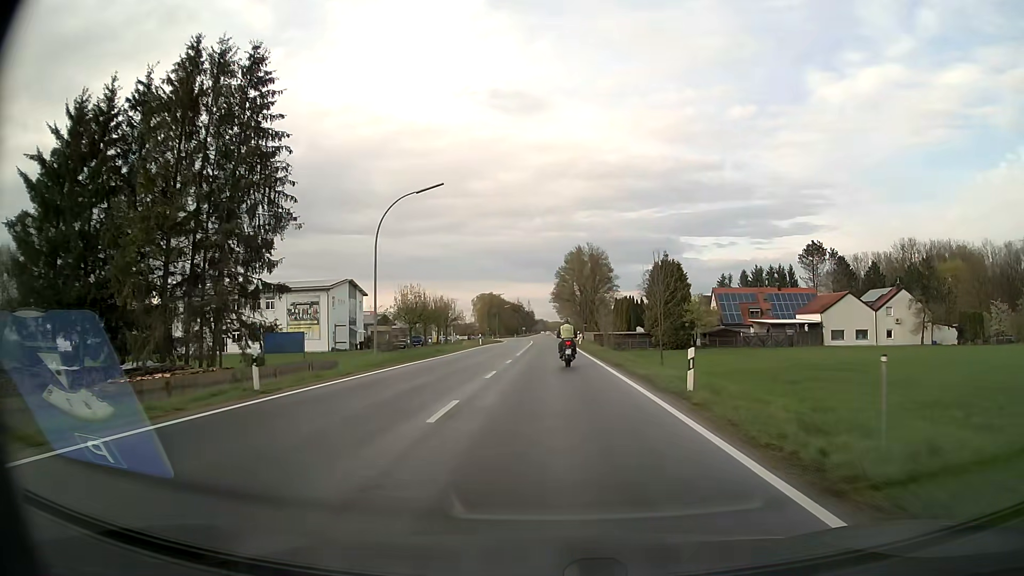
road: secondary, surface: asphalt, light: Day
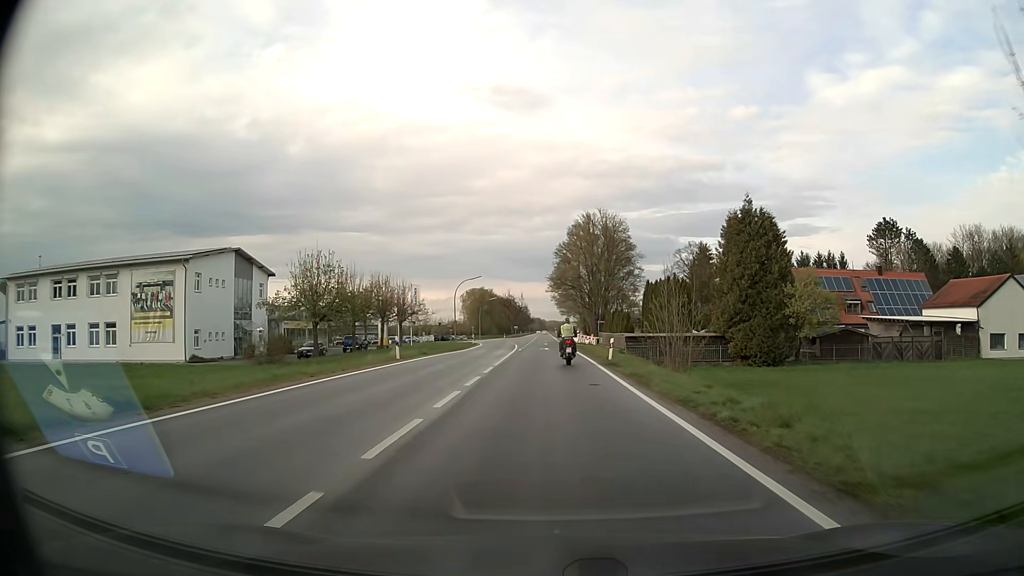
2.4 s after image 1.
(+0.1, +34.4) m; 0°
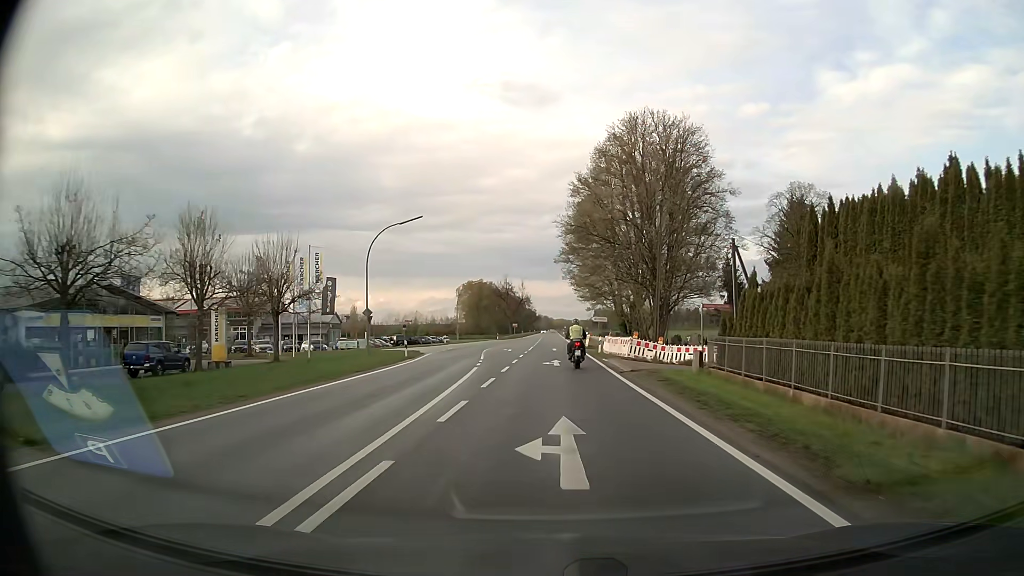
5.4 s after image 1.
(-0.3, +41.2) m; -1°
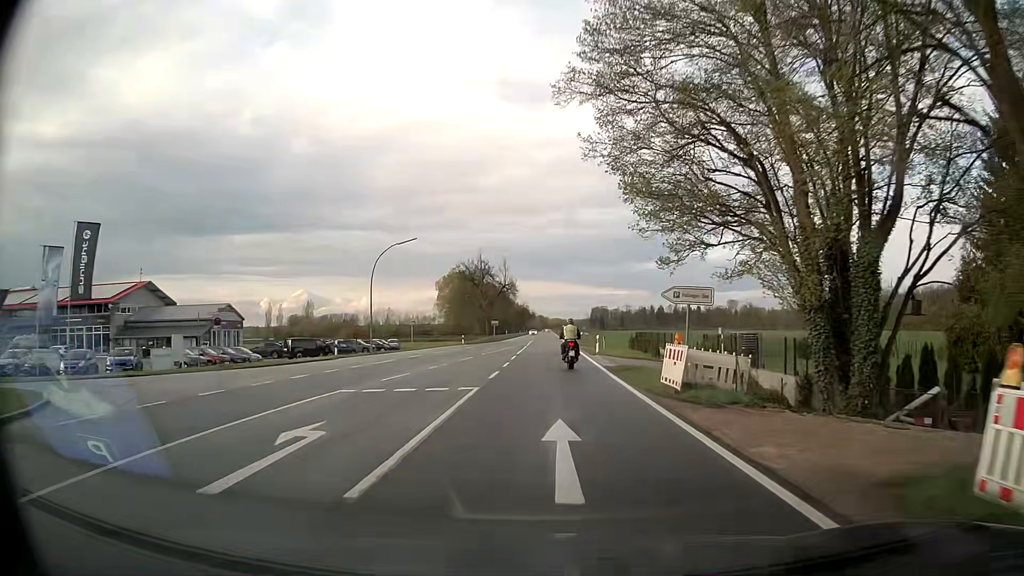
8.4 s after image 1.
(+0.3, +40.7) m; +1°
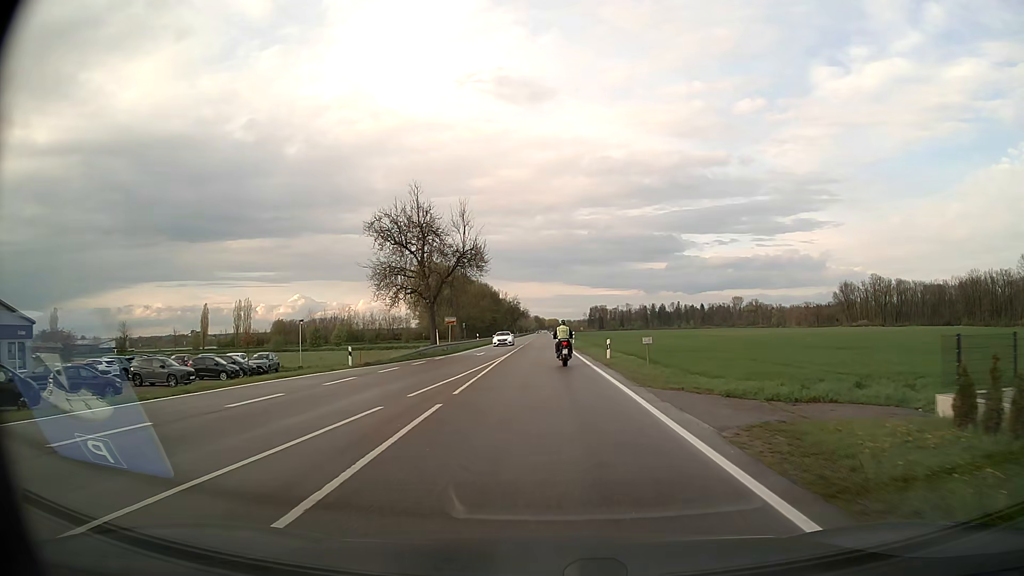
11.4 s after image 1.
(+0.1, +41.2) m; 0°
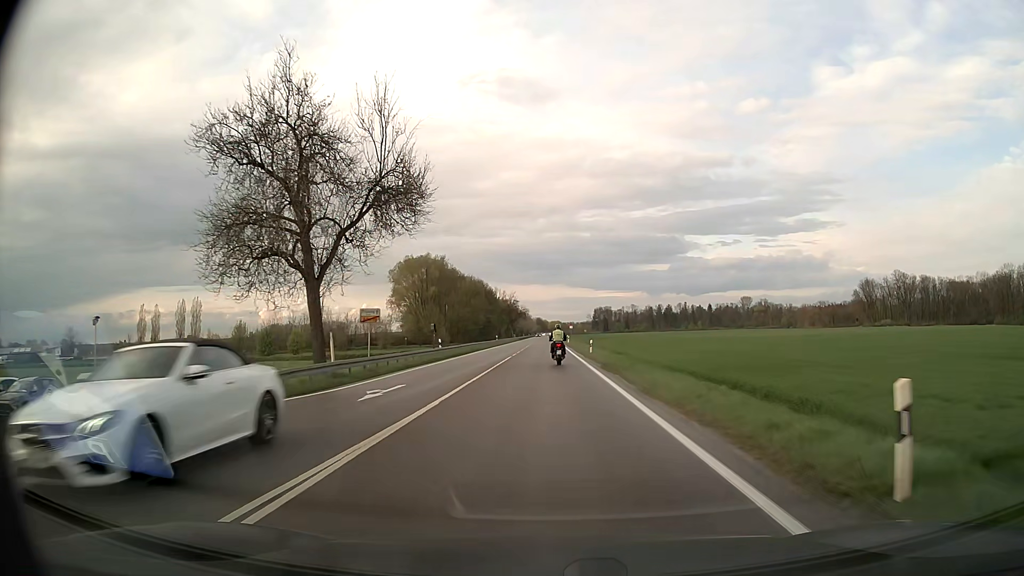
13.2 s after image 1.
(-0.1, +26.4) m; 0°
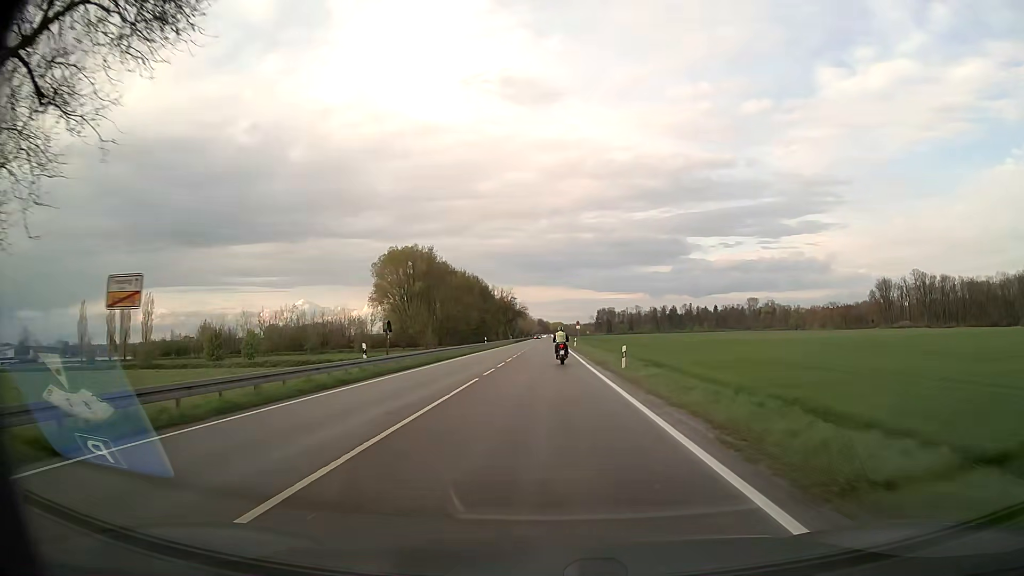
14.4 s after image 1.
(-0.1, +19.4) m; 0°
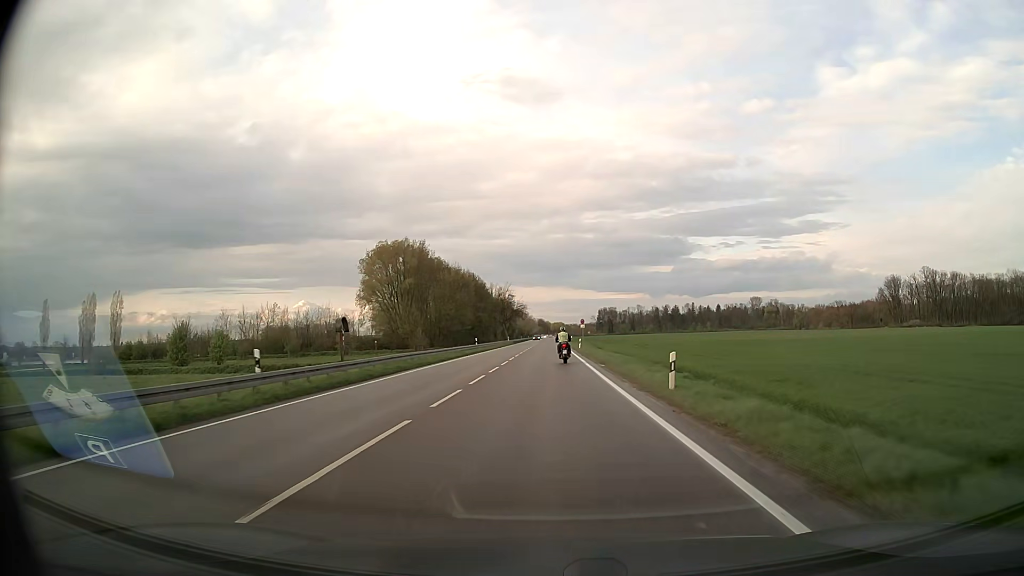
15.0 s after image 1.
(0.0, +10.4) m; 0°
(0, +10) (0, +20) (0, +30) (0, +40) (0, +50) (0, +60) (0, +70) (0, +80) (0, +90) (0, +100) m
